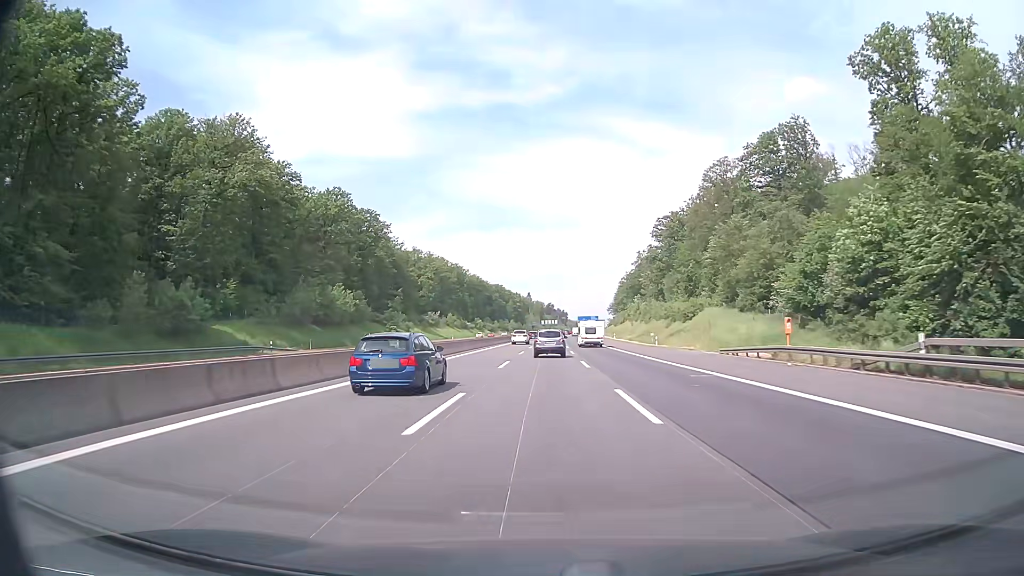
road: motorway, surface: asphalt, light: Day
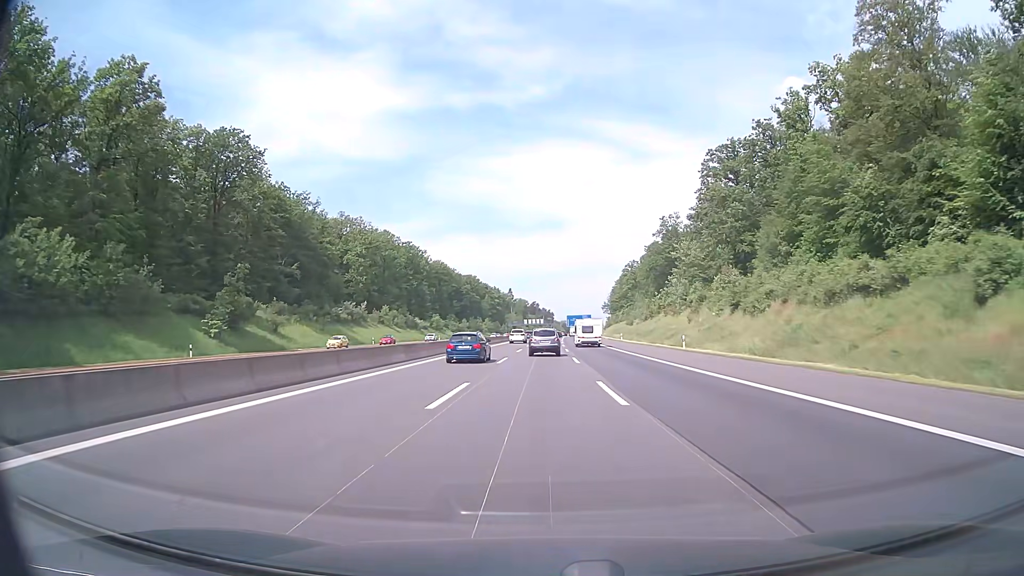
(+1.3, +67.6) m; +2°
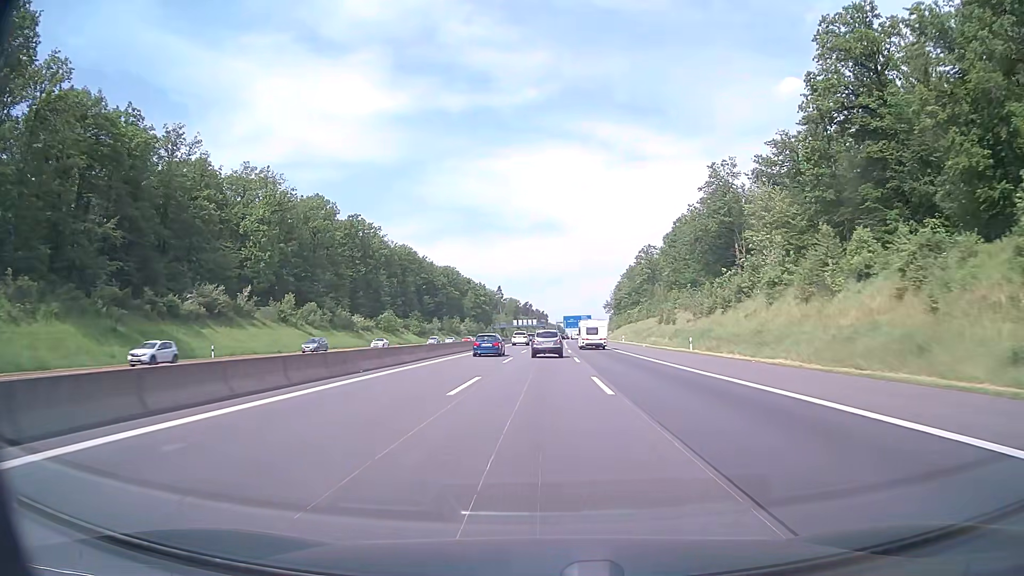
(+0.3, +50.6) m; +1°
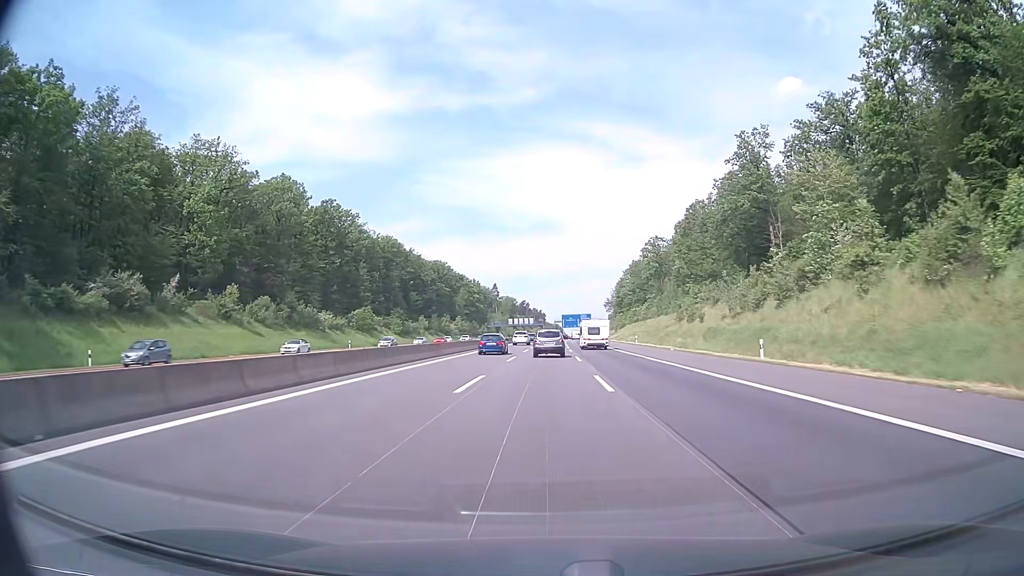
(+0.1, +16.8) m; 0°
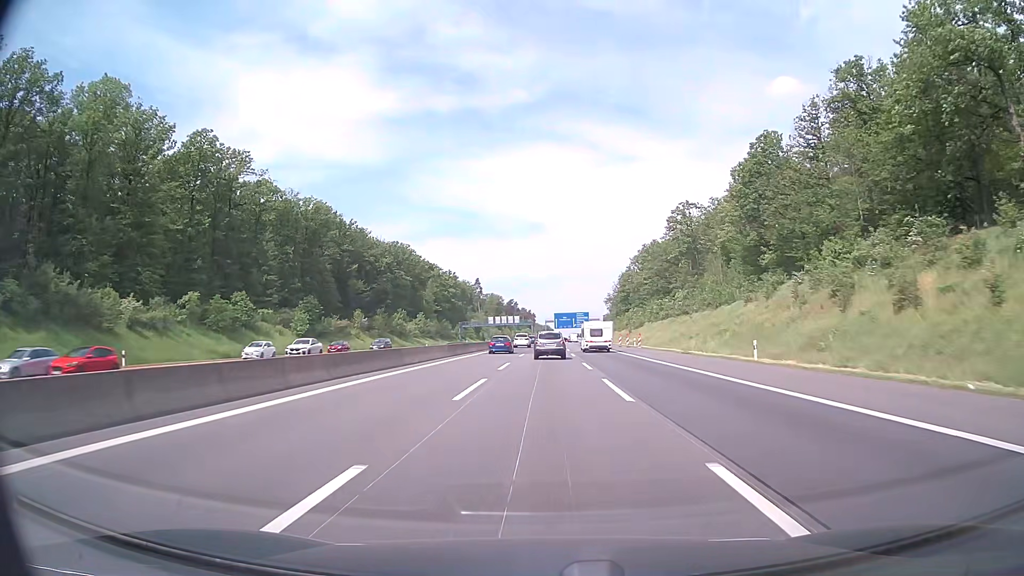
(+0.3, +50.5) m; +1°
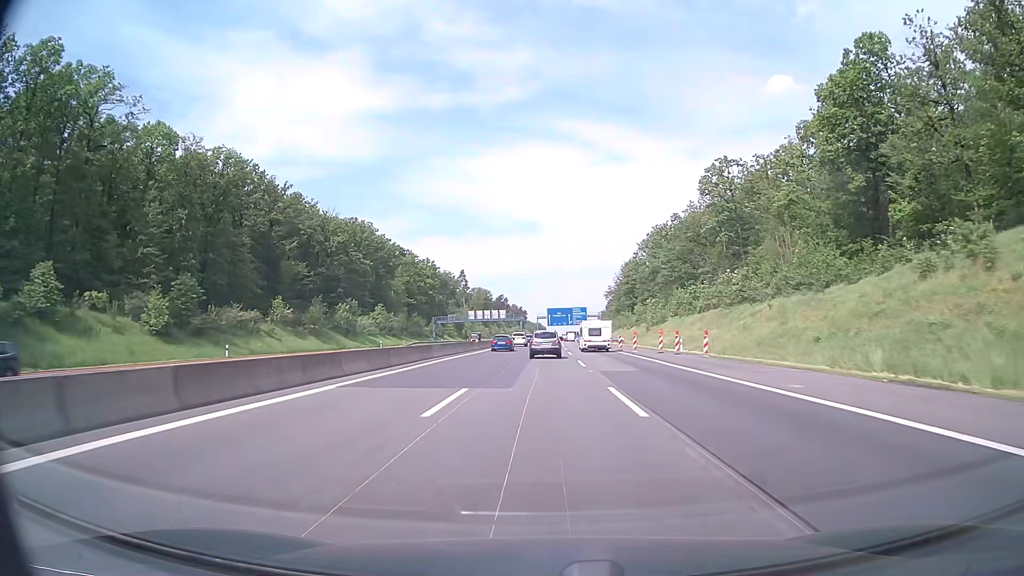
(+0.2, +33.5) m; +1°
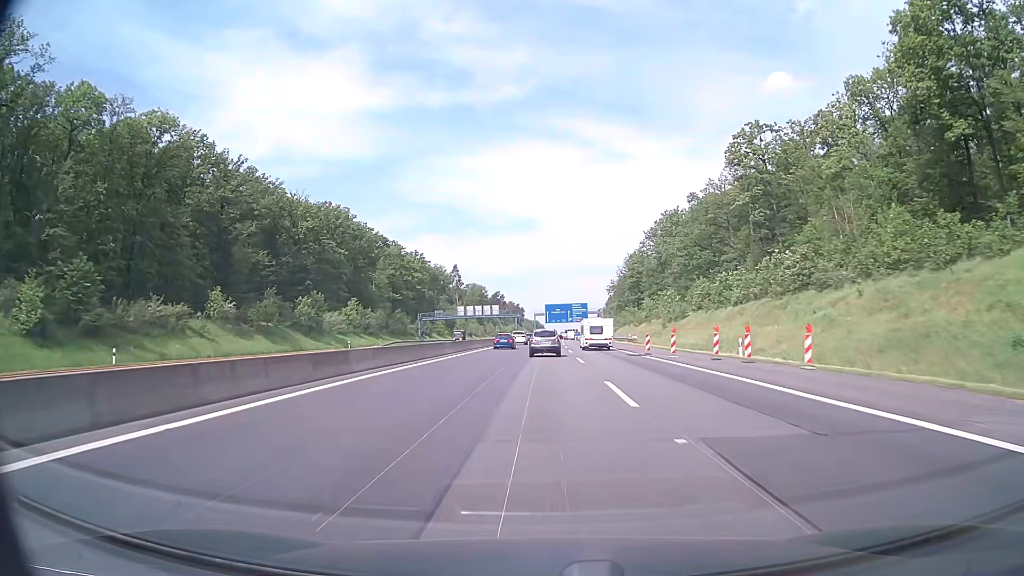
(+0.1, +16.7) m; 0°
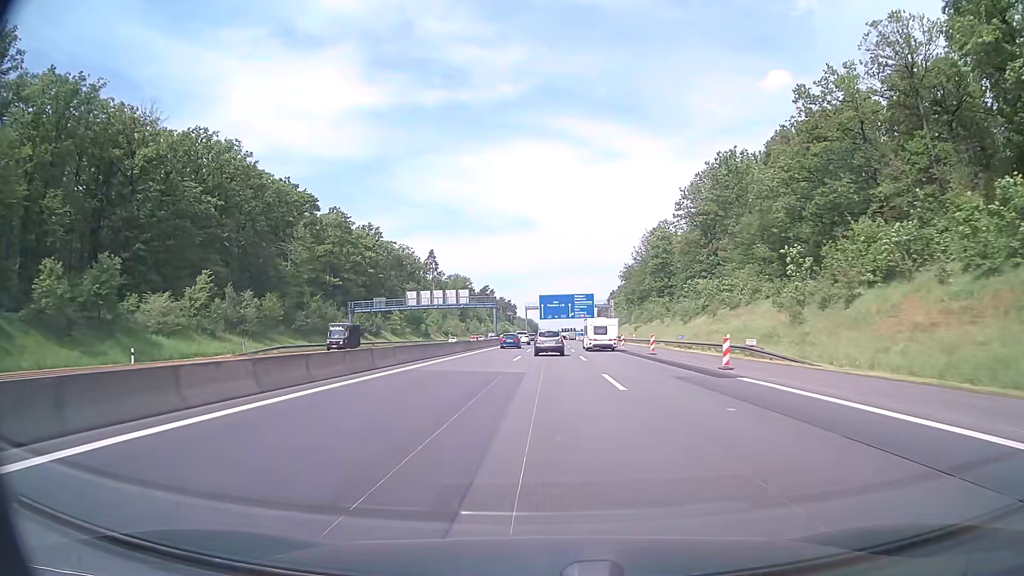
(+0.1, +50.2) m; 0°
(0, +10) (0, +20) (0, +30) (0, +40) (0, +50) (+1, +60) (+1, +70) (+1, +80) (+1, +90) (+1, +100) m
